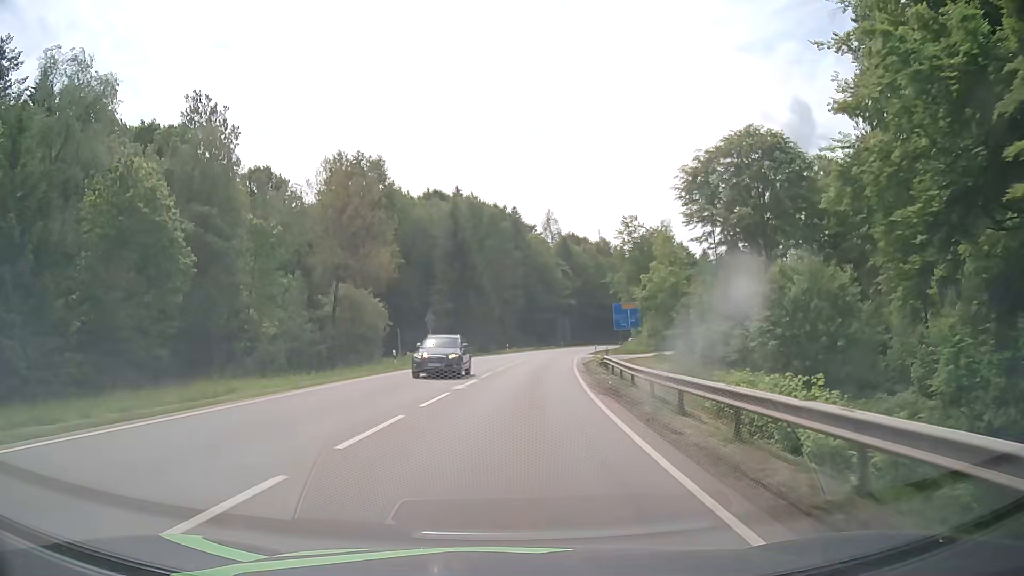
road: secondary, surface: asphalt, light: Day
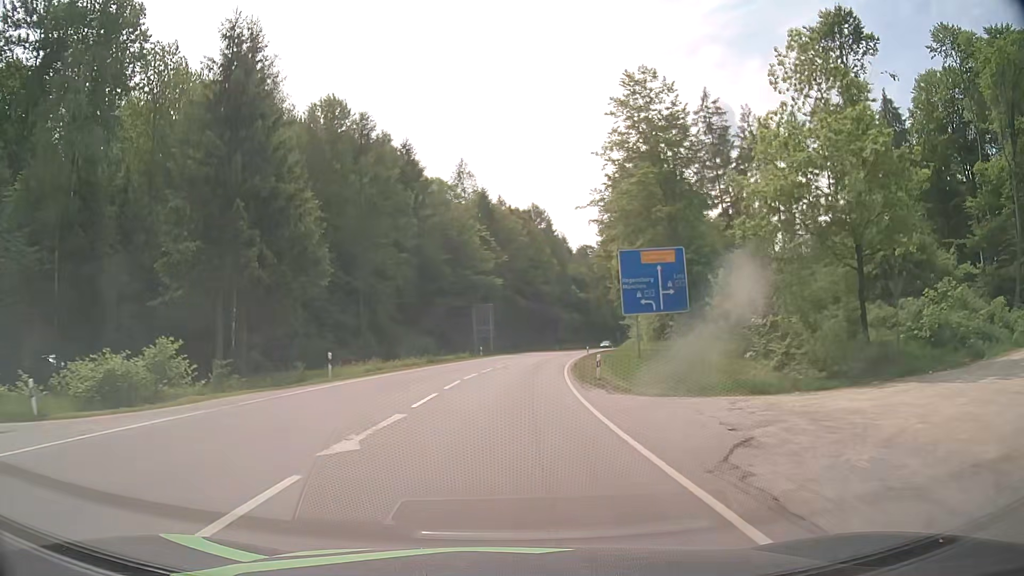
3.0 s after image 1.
(+3.4, +53.5) m; +7°
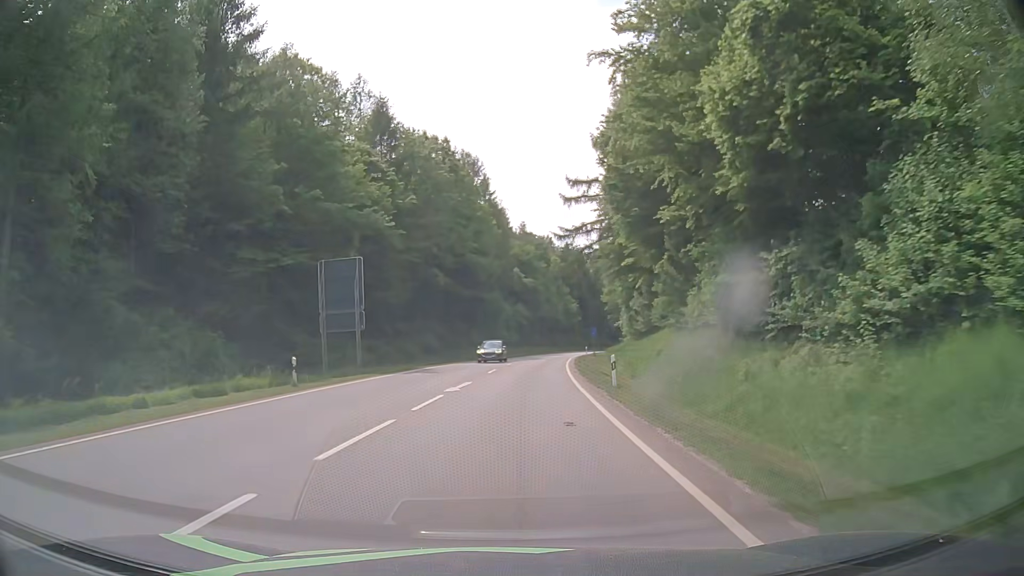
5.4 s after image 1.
(+2.2, +42.9) m; +5°
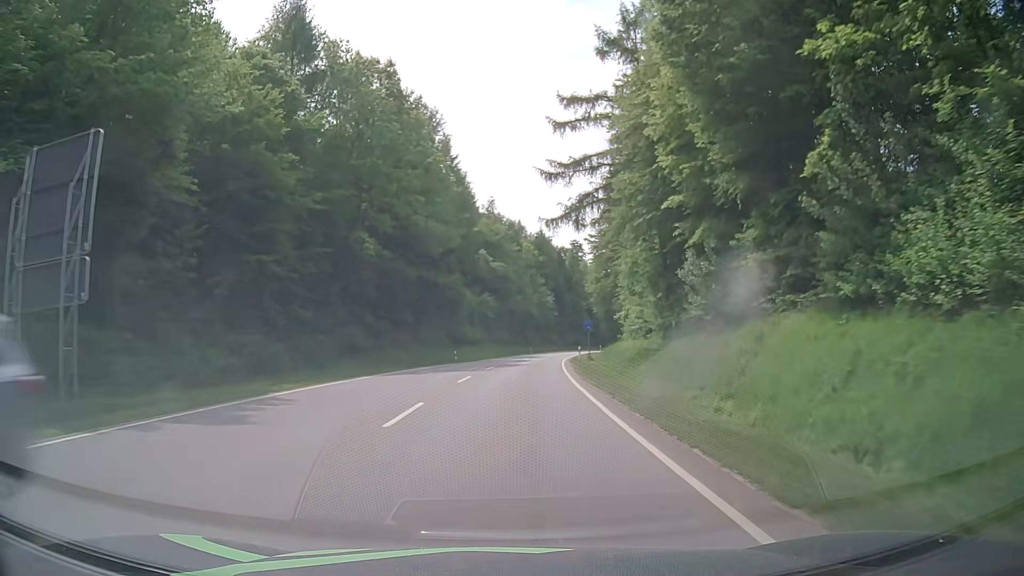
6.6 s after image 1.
(+0.6, +21.5) m; +3°
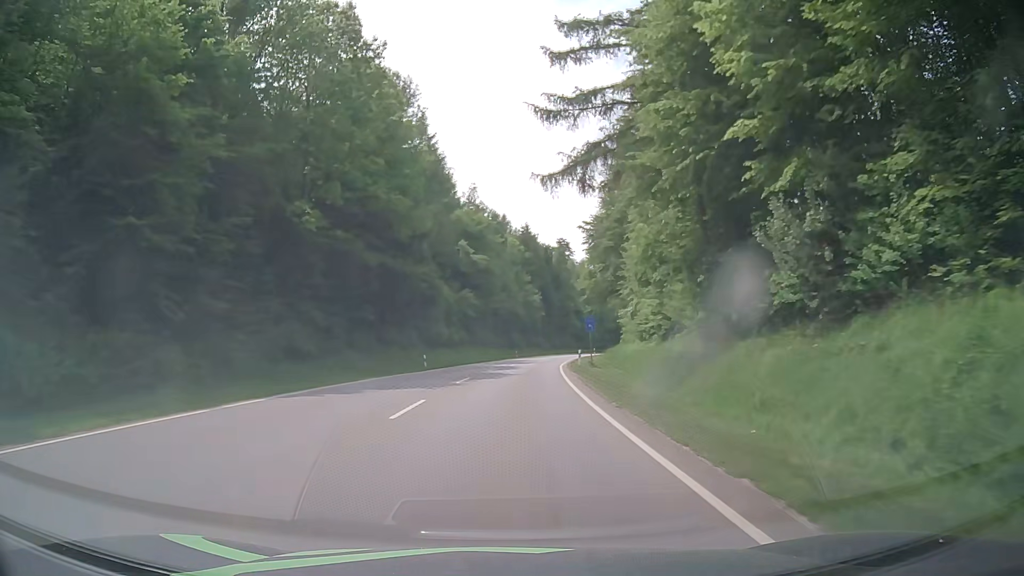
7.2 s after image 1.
(+0.2, +10.8) m; +1°
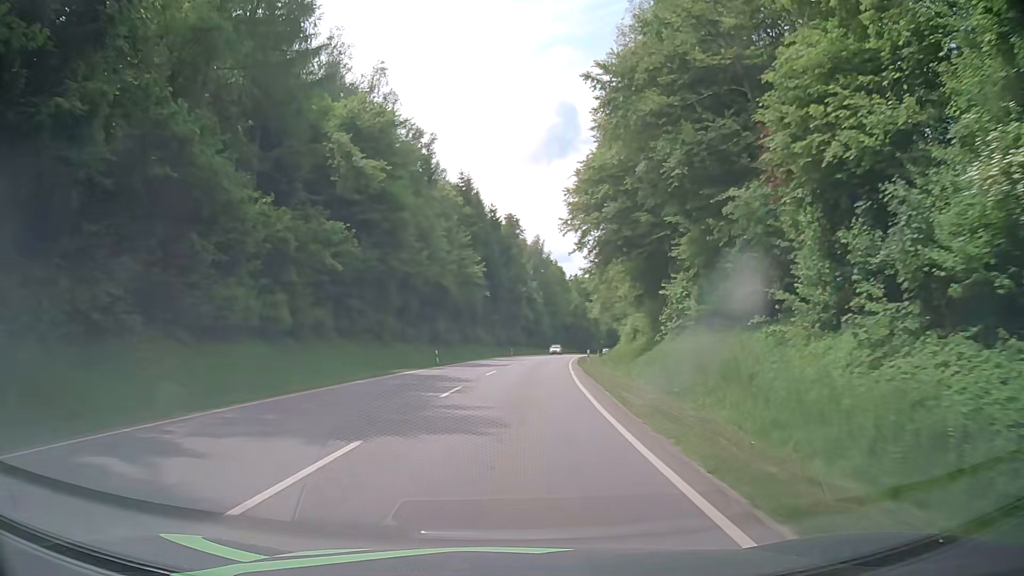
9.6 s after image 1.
(+2.3, +43.0) m; +6°
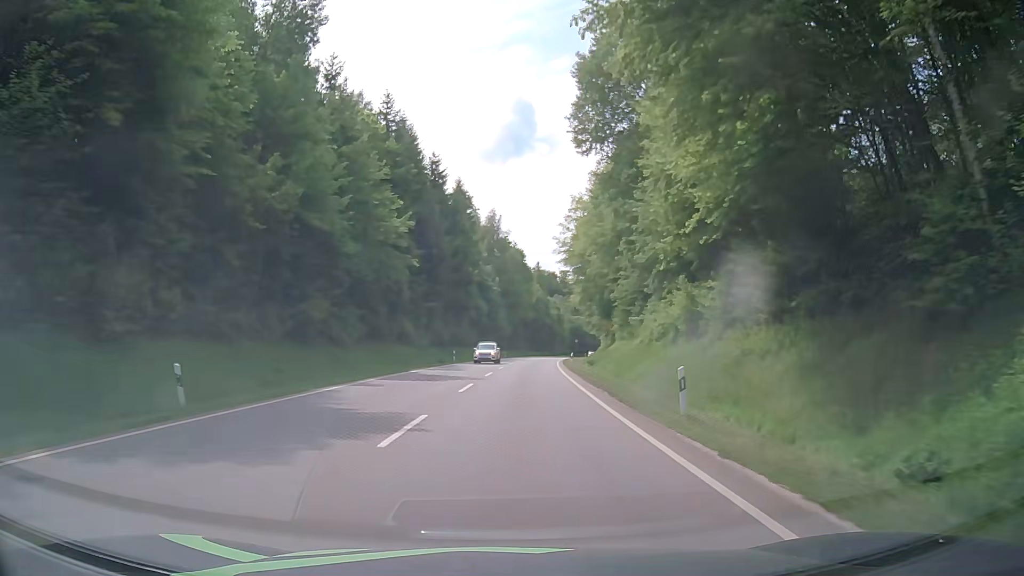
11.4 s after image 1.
(+1.0, +32.4) m; +5°
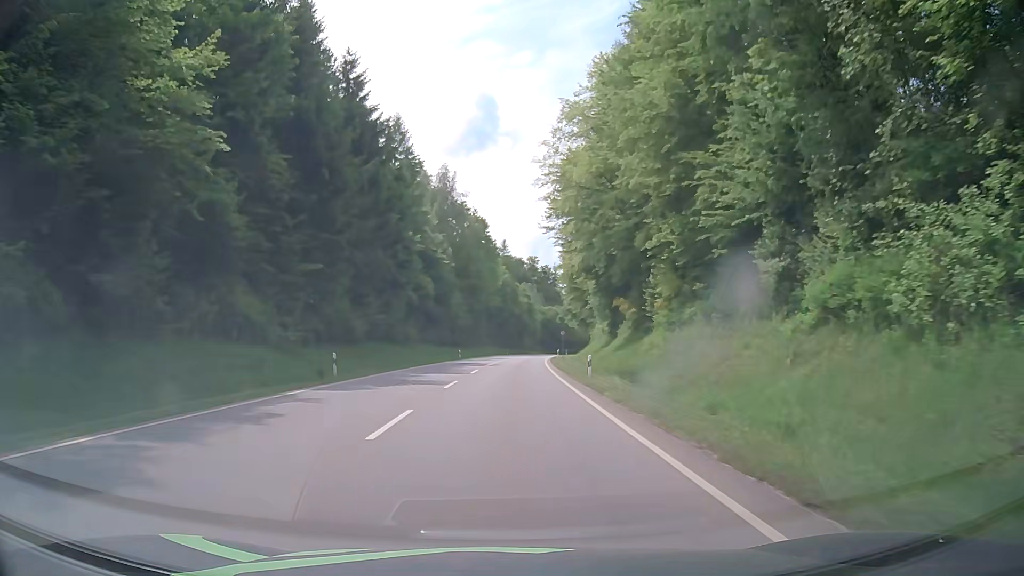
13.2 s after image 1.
(+0.6, +32.5) m; +2°
(0, +10) (0, +20) (+1, +30) (+1, +40) (+1, +50) (+2, +60) (+3, +70) (+3, +80) (+4, +90) (+5, +100) m
